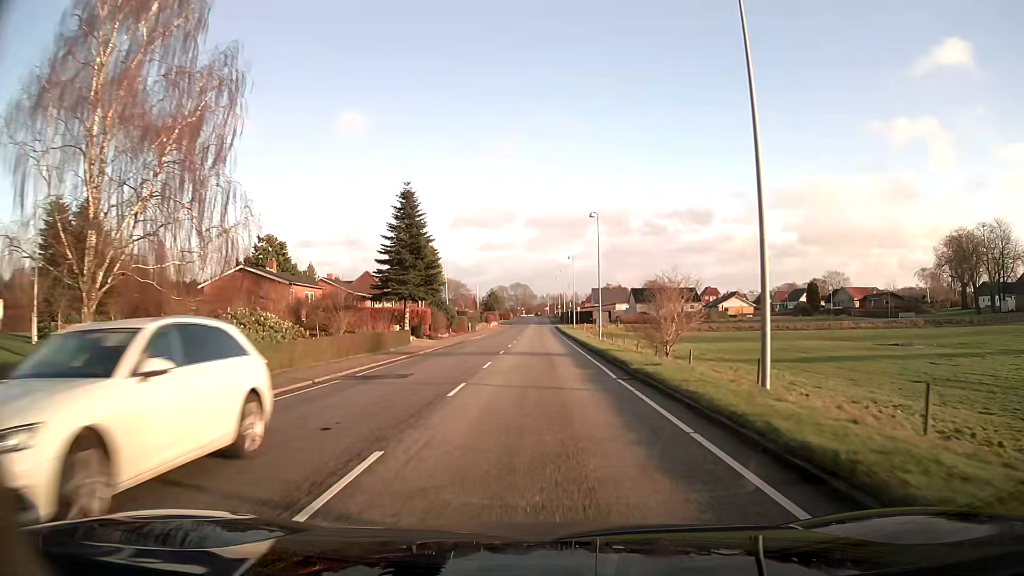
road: secondary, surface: asphalt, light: Day
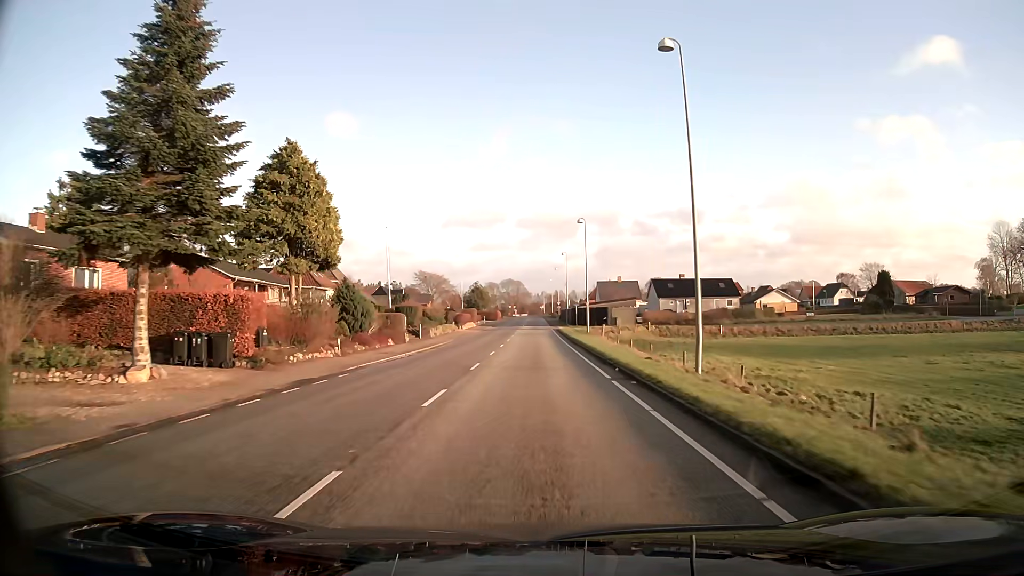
(+0.1, +31.6) m; 0°
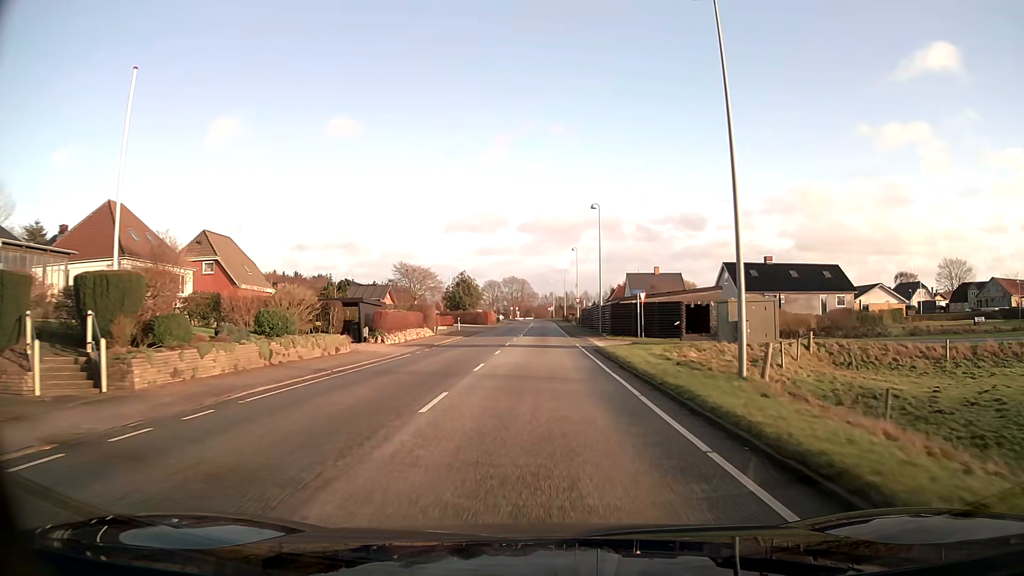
(-0.2, +39.7) m; -1°
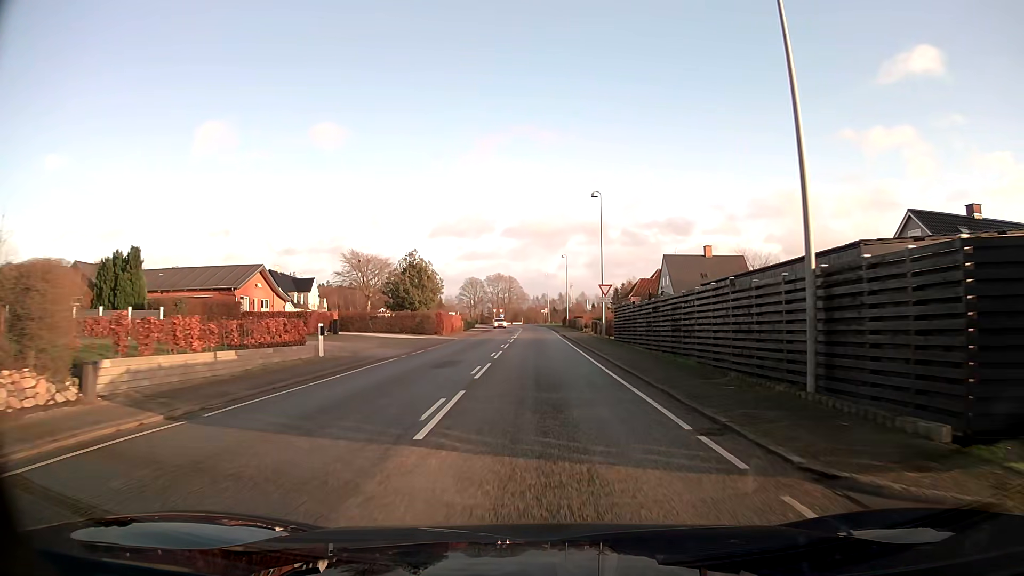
(0.0, +38.5) m; +1°
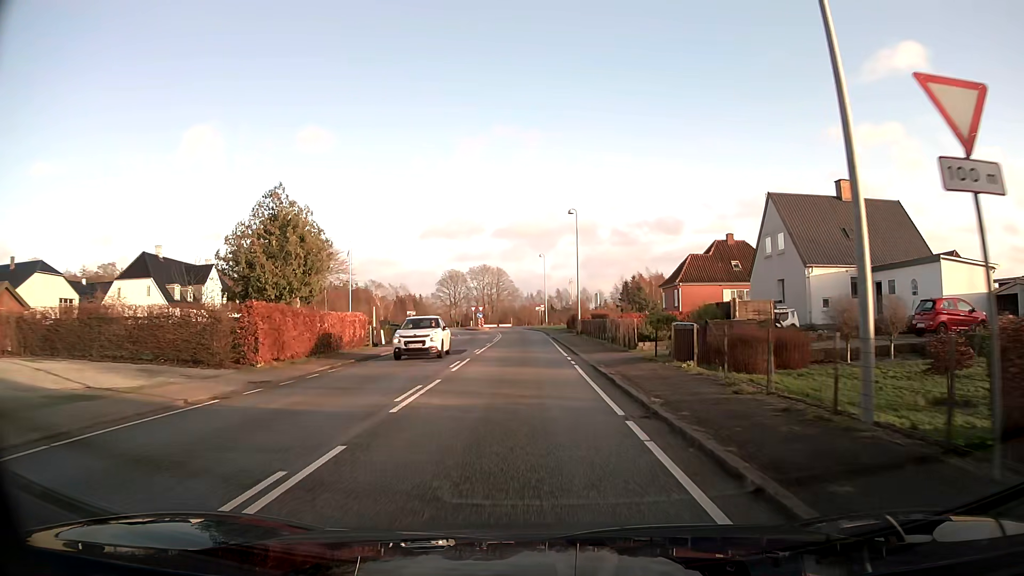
(+0.4, +35.9) m; +1°
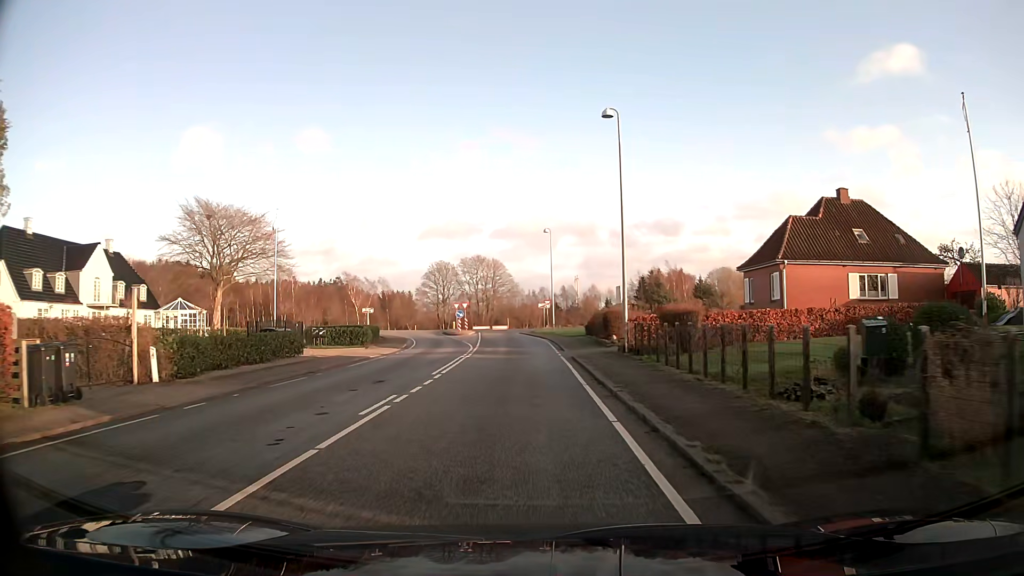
(-0.2, +24.7) m; 0°
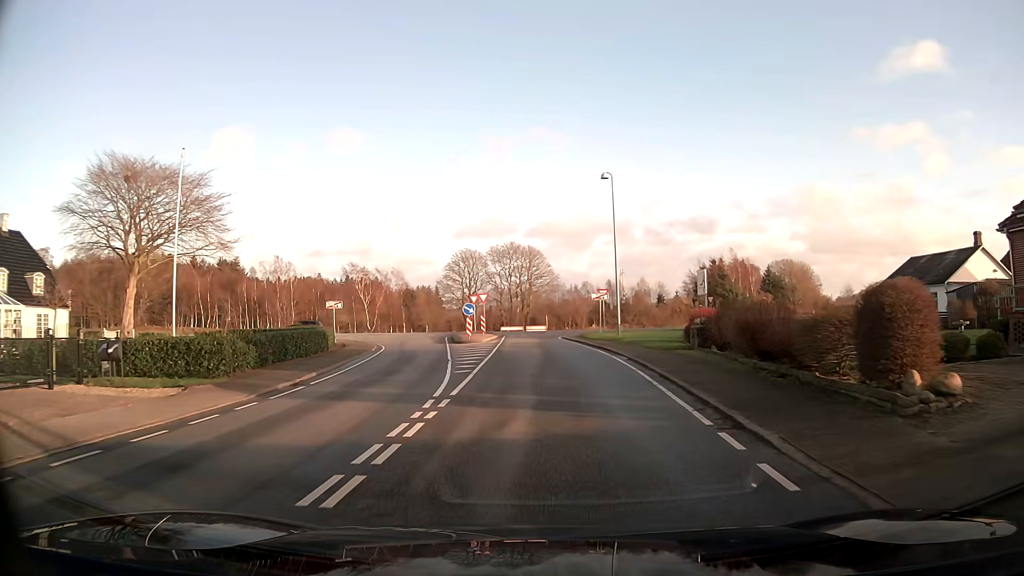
(-0.8, +22.9) m; -3°
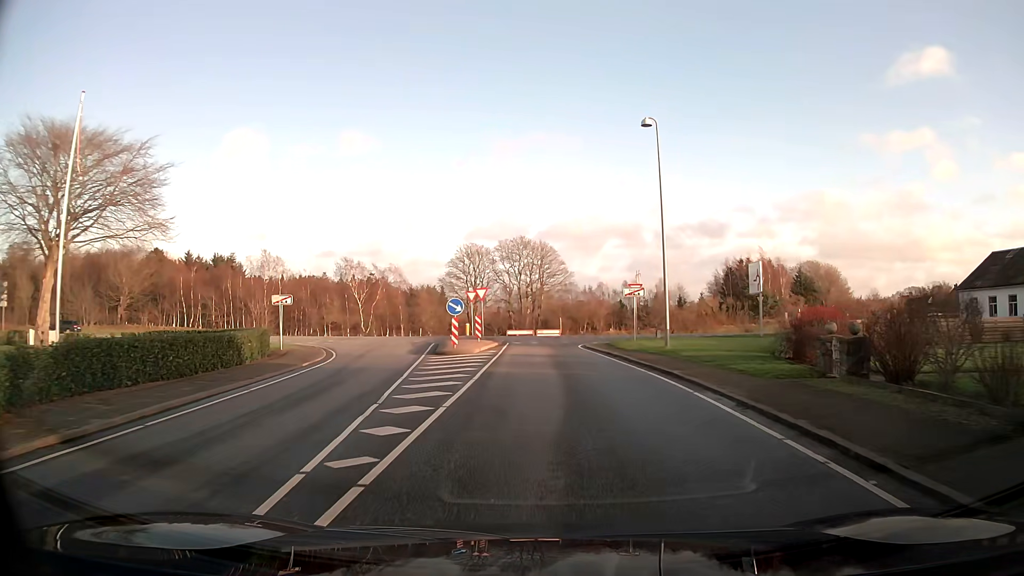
(-0.2, +11.2) m; -1°
(0, +10) (0, +20) (0, +30) (+2, +40) (+7, +48) (+16, +53) (+26, +55) (+36, +57) (+46, +58) (+55, +59) m
